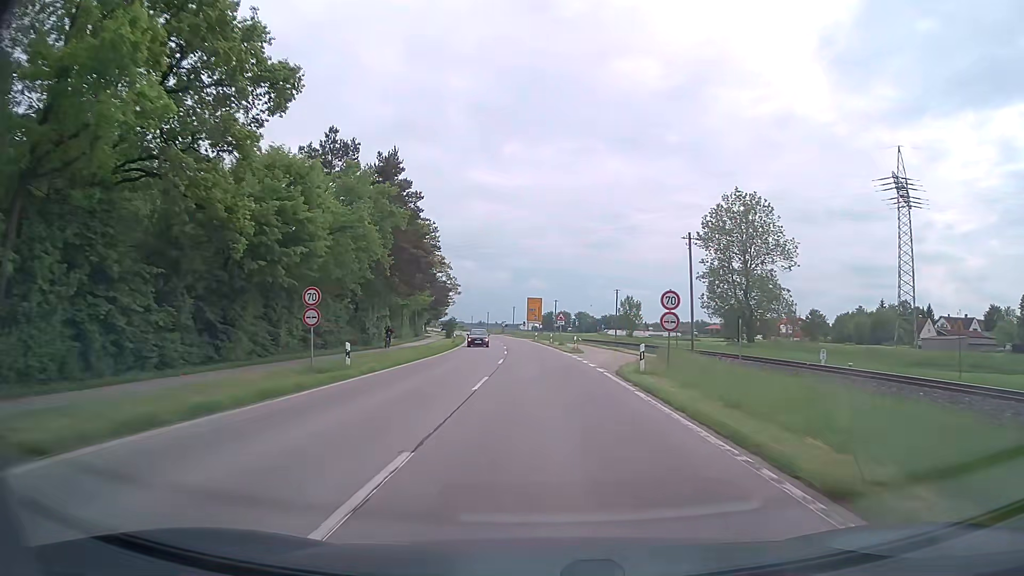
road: secondary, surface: asphalt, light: Day
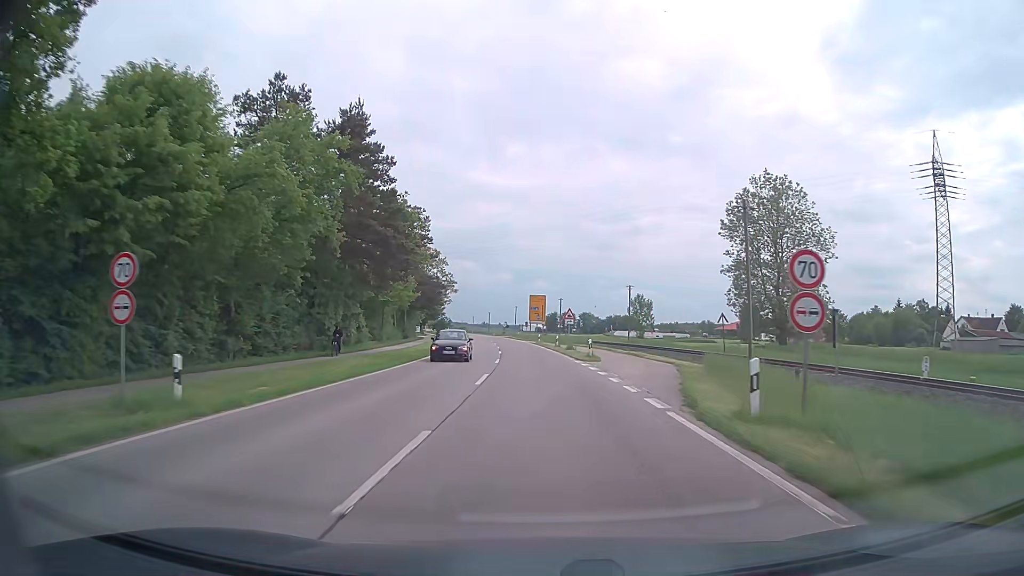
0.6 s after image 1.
(0.0, +10.4) m; 0°
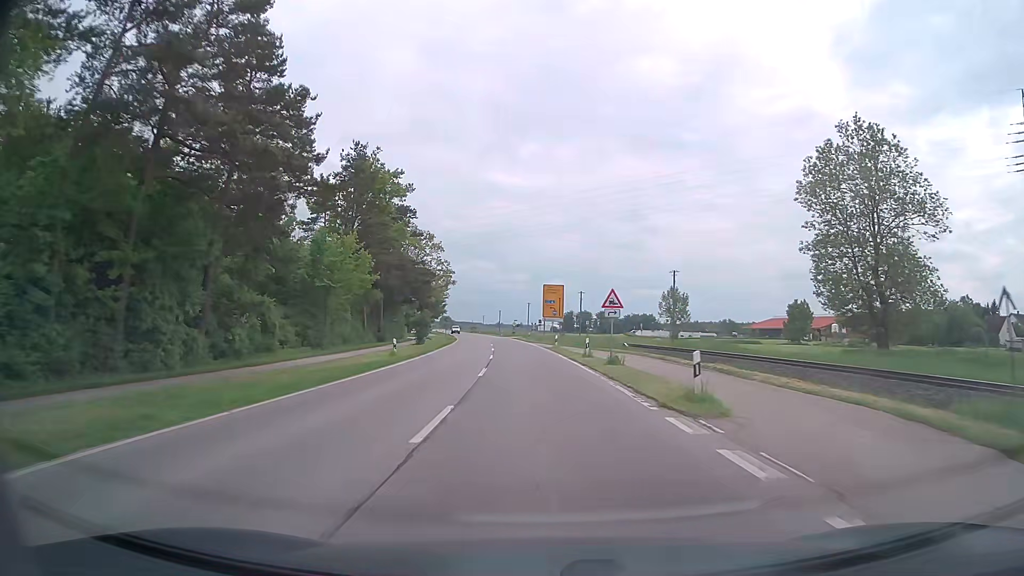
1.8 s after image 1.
(-0.2, +20.6) m; -1°
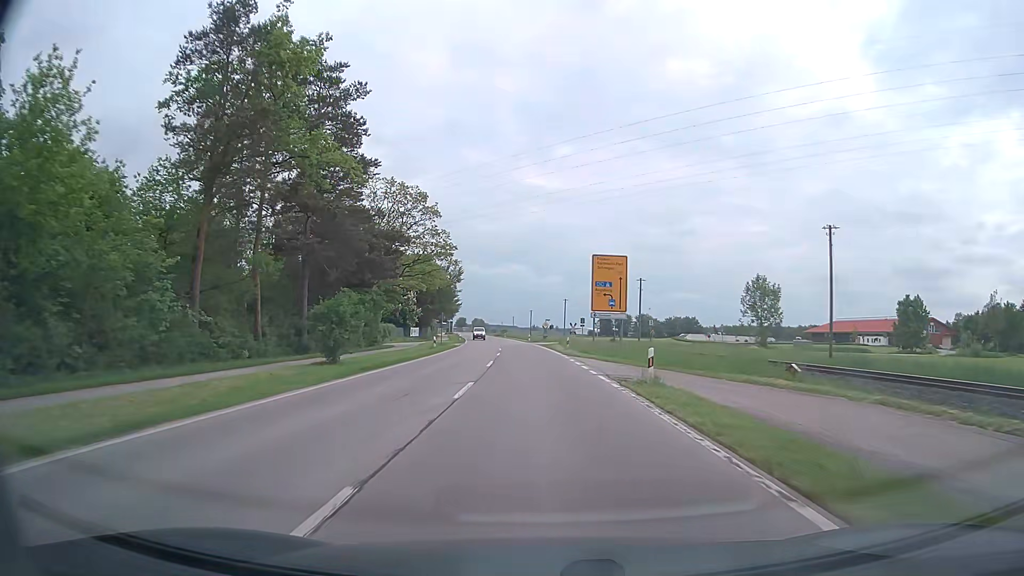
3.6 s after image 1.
(-0.7, +30.7) m; -3°
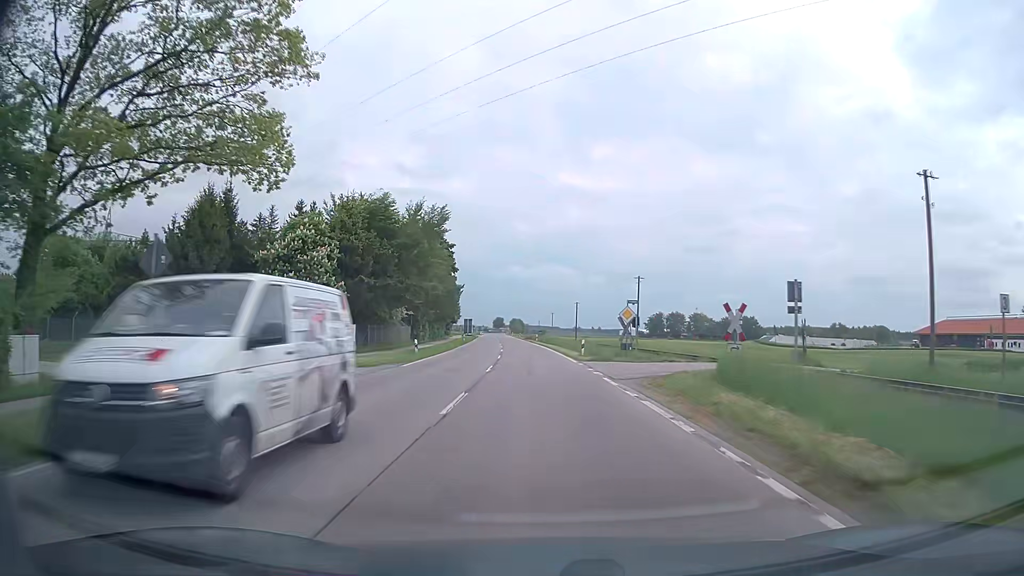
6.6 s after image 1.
(-1.3, +50.6) m; -3°
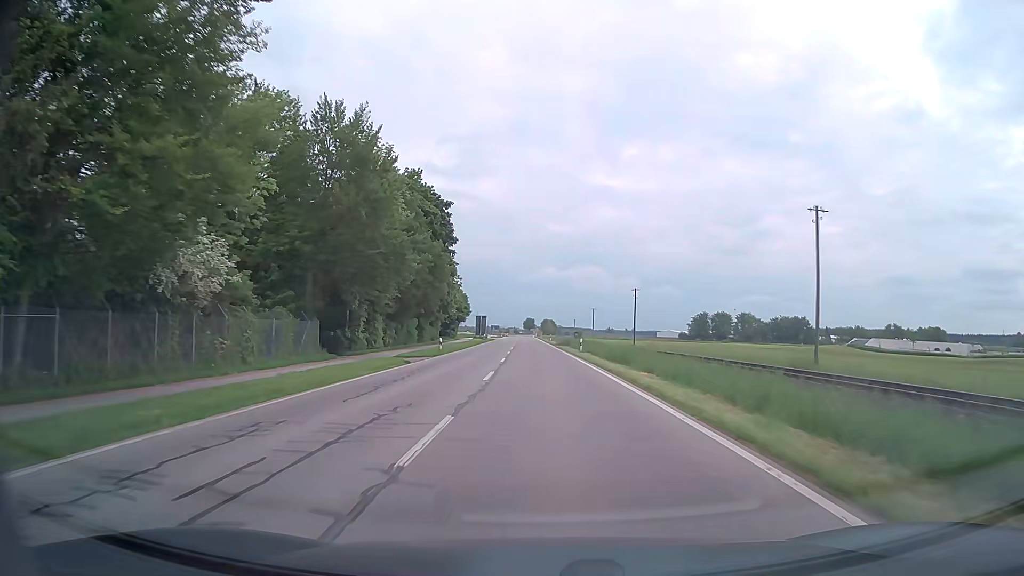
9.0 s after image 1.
(-1.4, +40.3) m; -3°
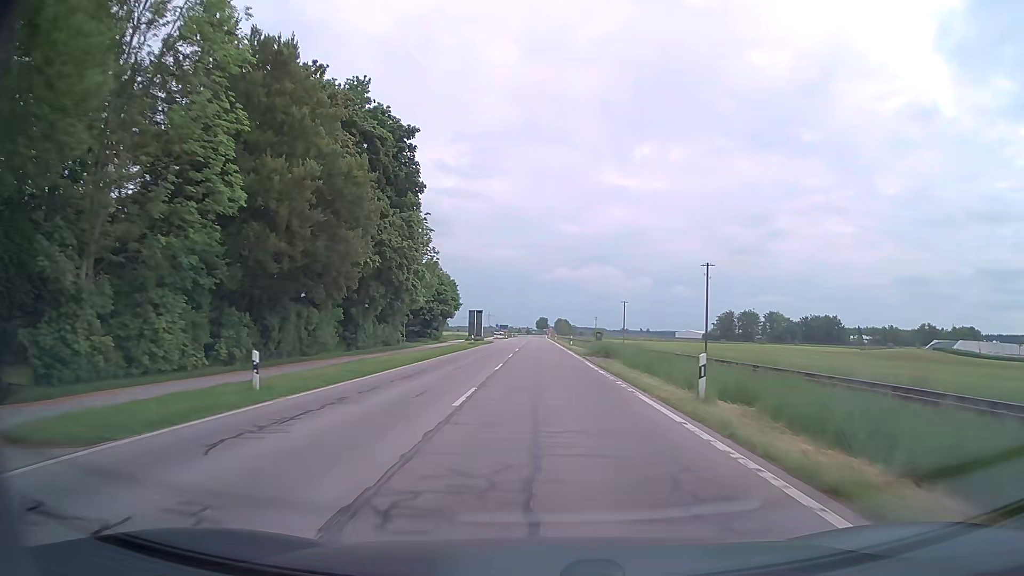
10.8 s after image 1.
(-0.3, +30.1) m; -1°
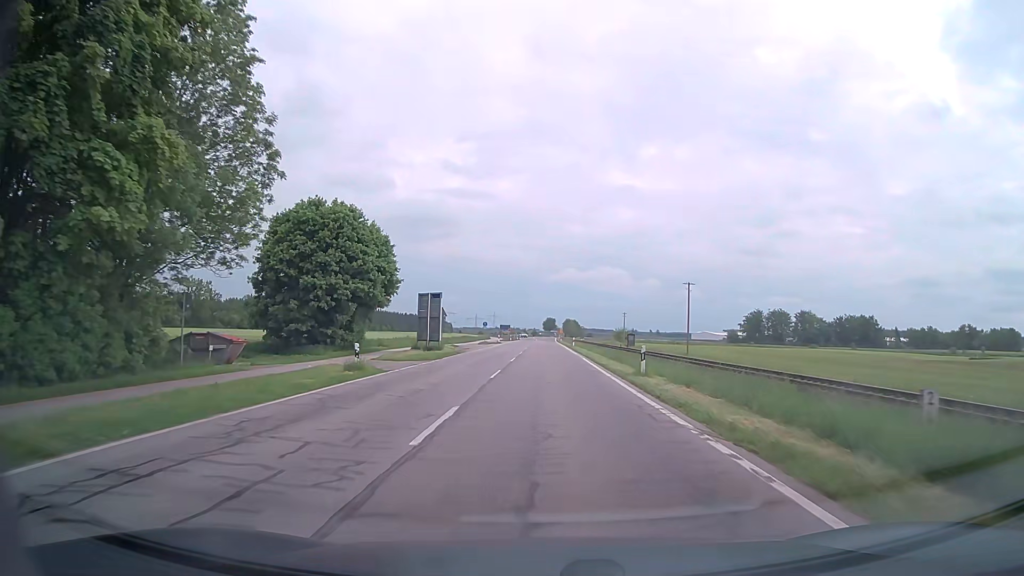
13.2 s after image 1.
(-0.3, +40.1) m; -1°
(0, +10) (0, +20) (0, +30) (0, +40) (0, +50) (0, +60) (0, +70) (0, +80) (0, +90) (+1, +100) m
